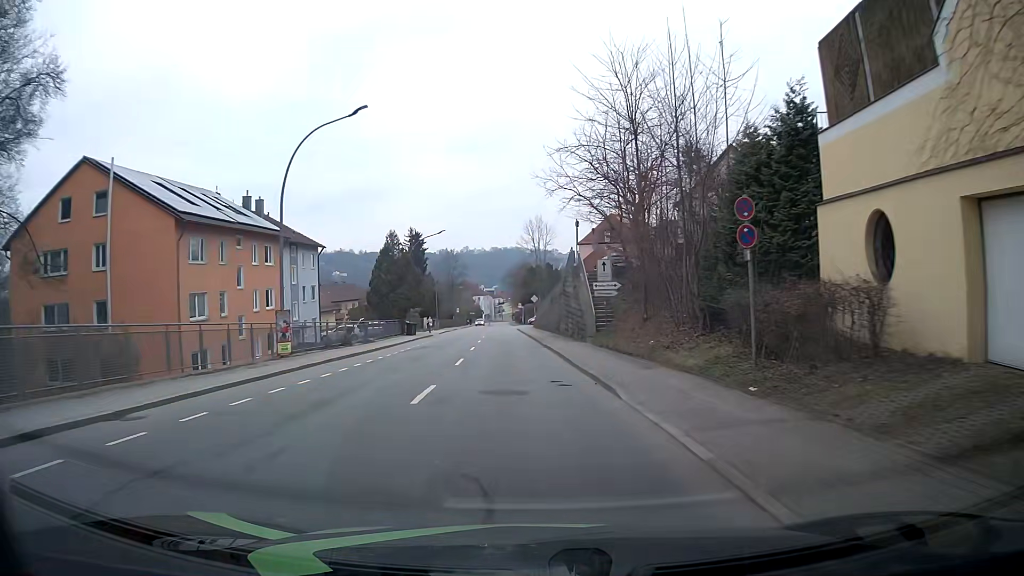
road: tertiary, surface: asphalt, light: Day
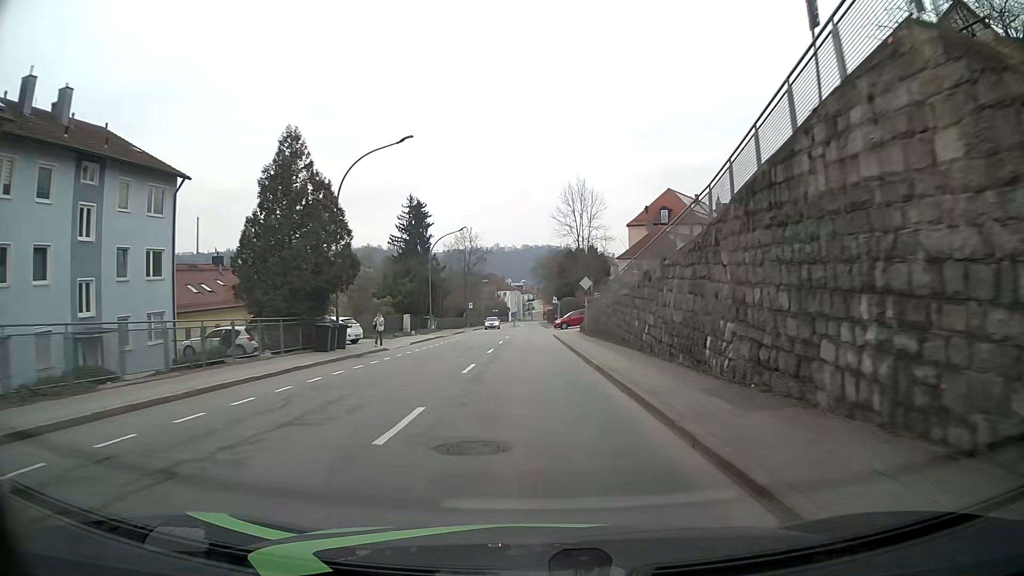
(-1.0, +30.6) m; -2°
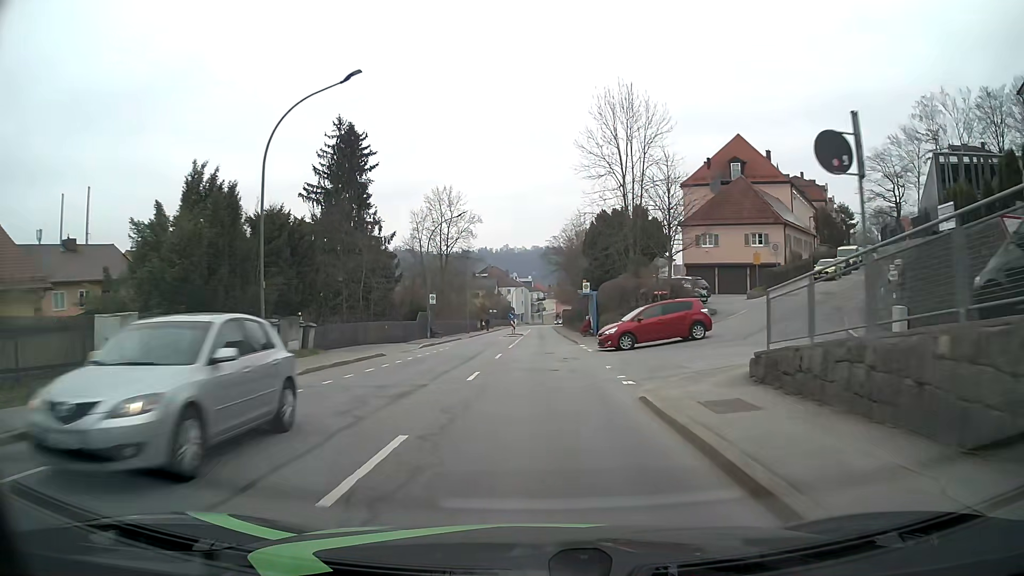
(-0.2, +38.3) m; -1°
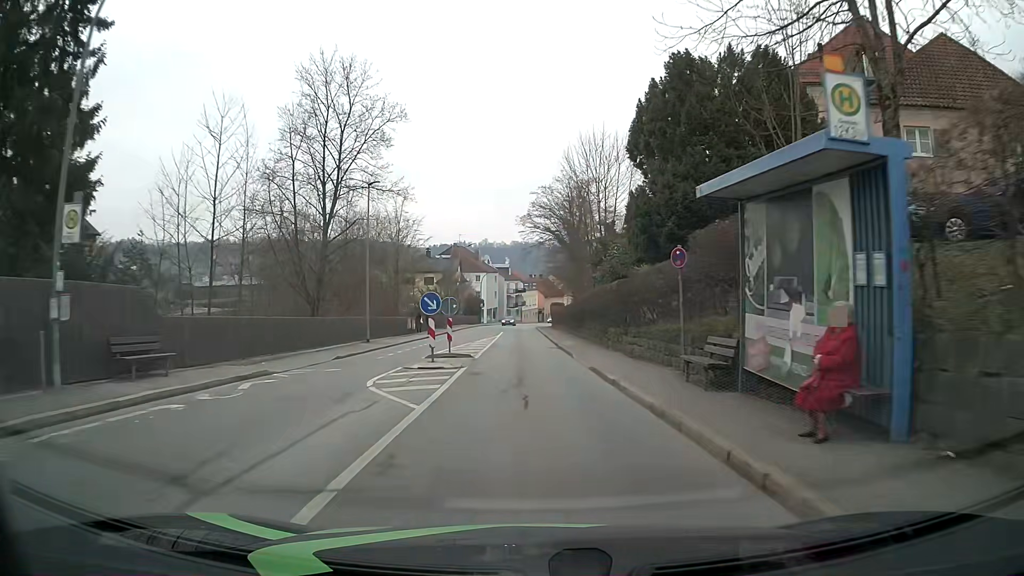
(+0.2, +38.2) m; +2°
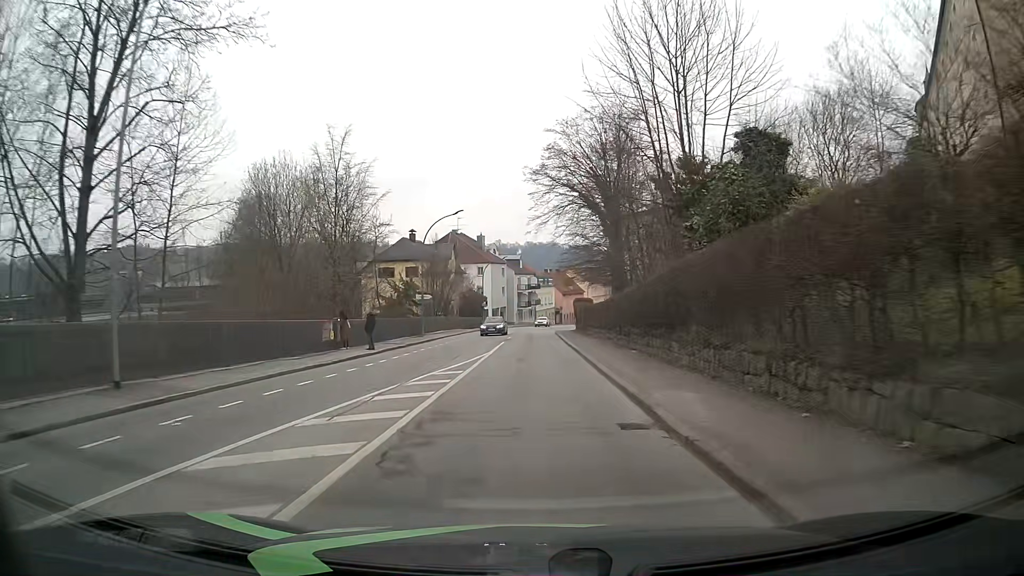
(-0.3, +22.9) m; -2°
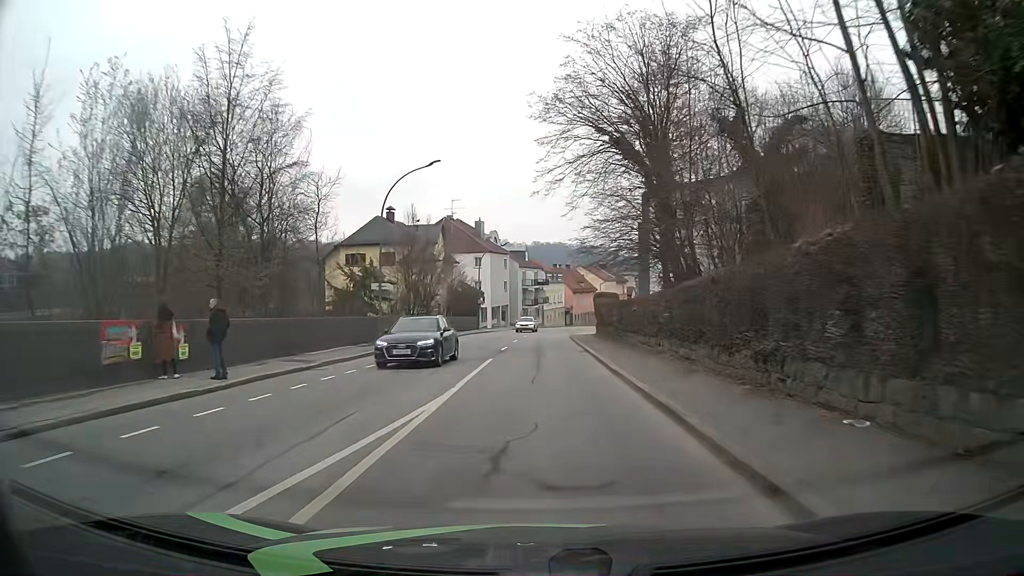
(-0.1, +15.3) m; 0°
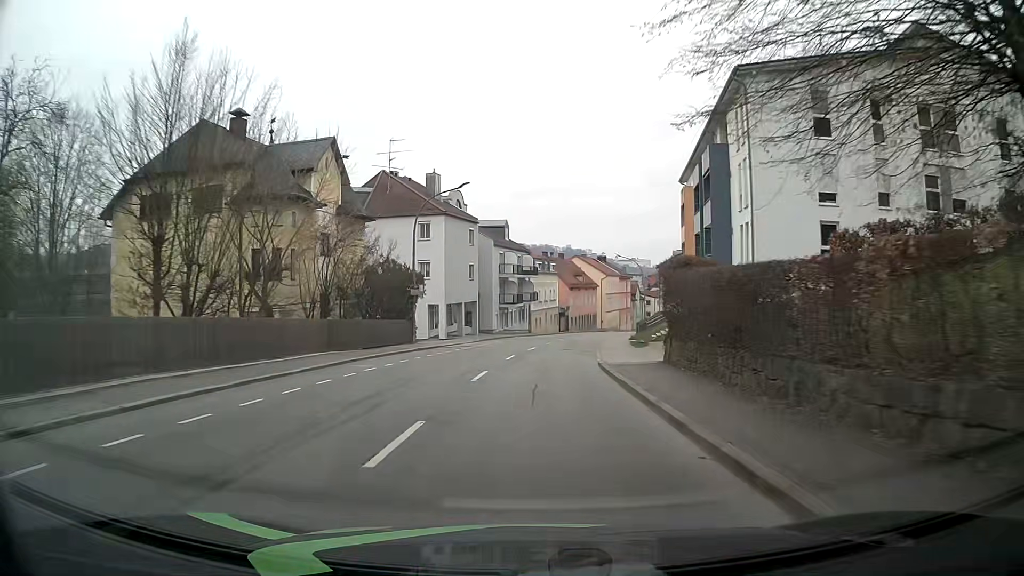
(+0.2, +30.6) m; +2°
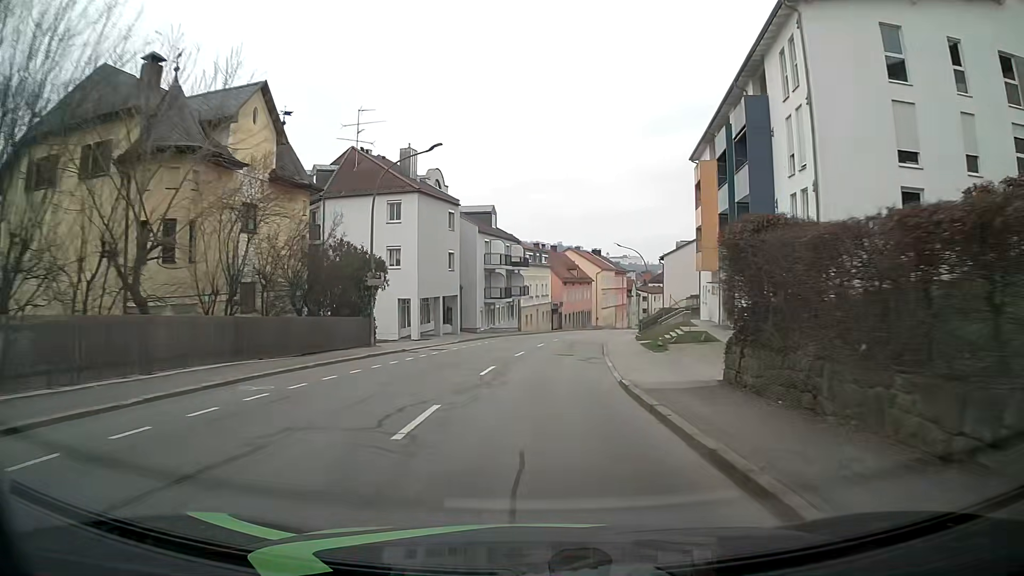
(0.0, +7.6) m; +1°
(0, +10) (0, +20) (+1, +30) (+2, +40) (+3, +50) (+5, +60) (+7, +70) (+9, +79) (+11, +89) (+14, +99) m
